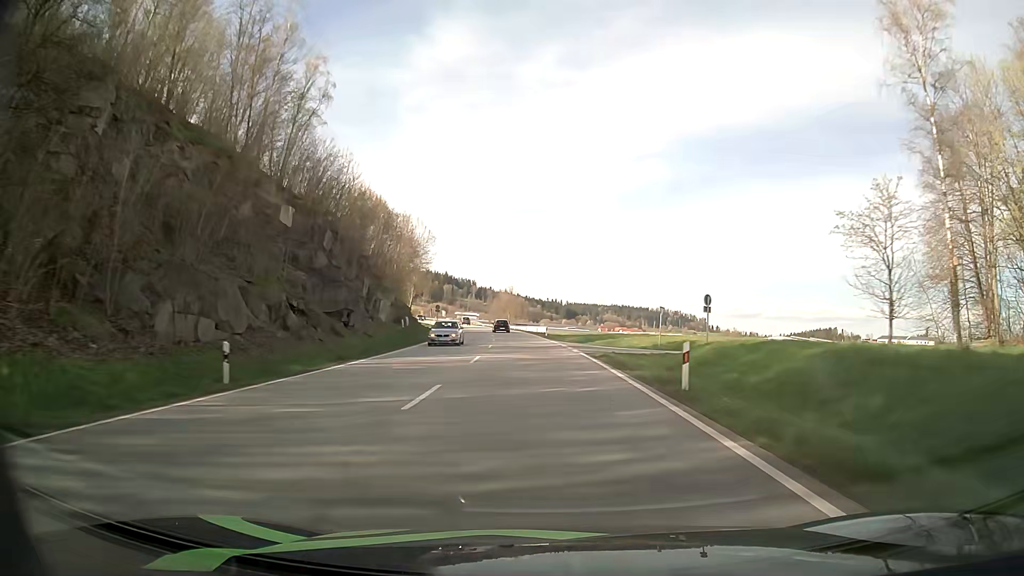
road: primary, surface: asphalt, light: Day
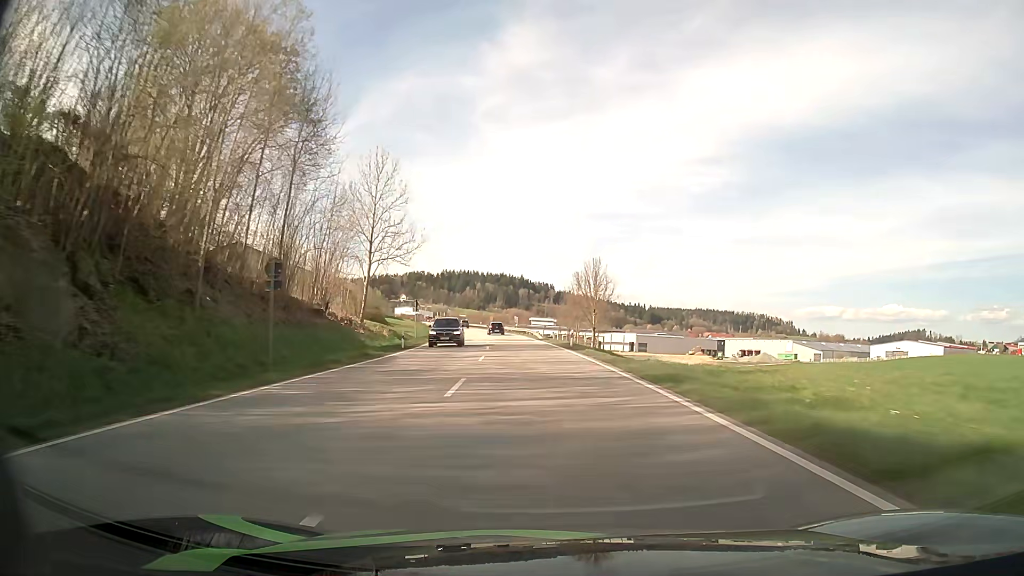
(-4.1, +69.8) m; -7°
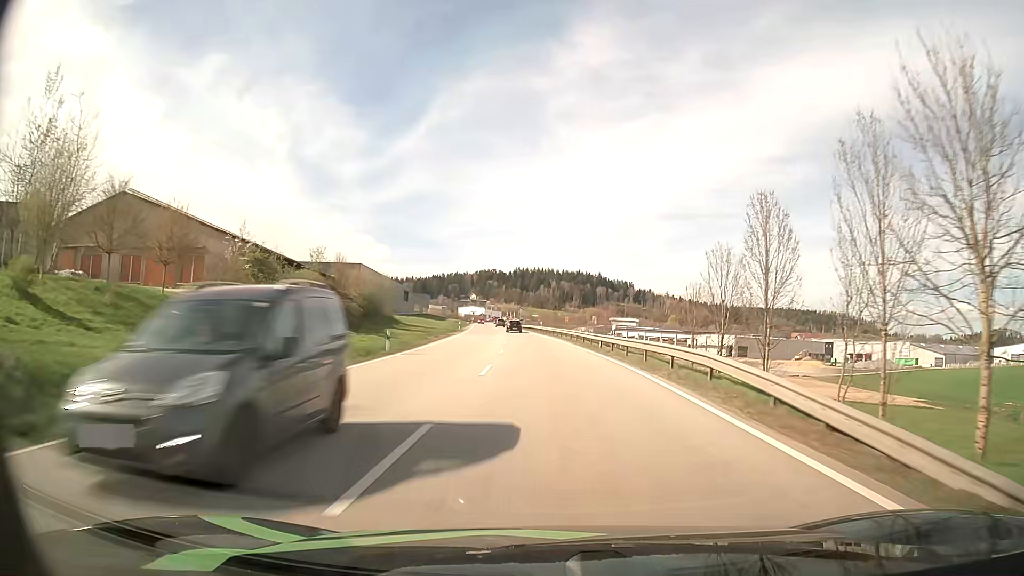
(-3.2, +55.3) m; -7°
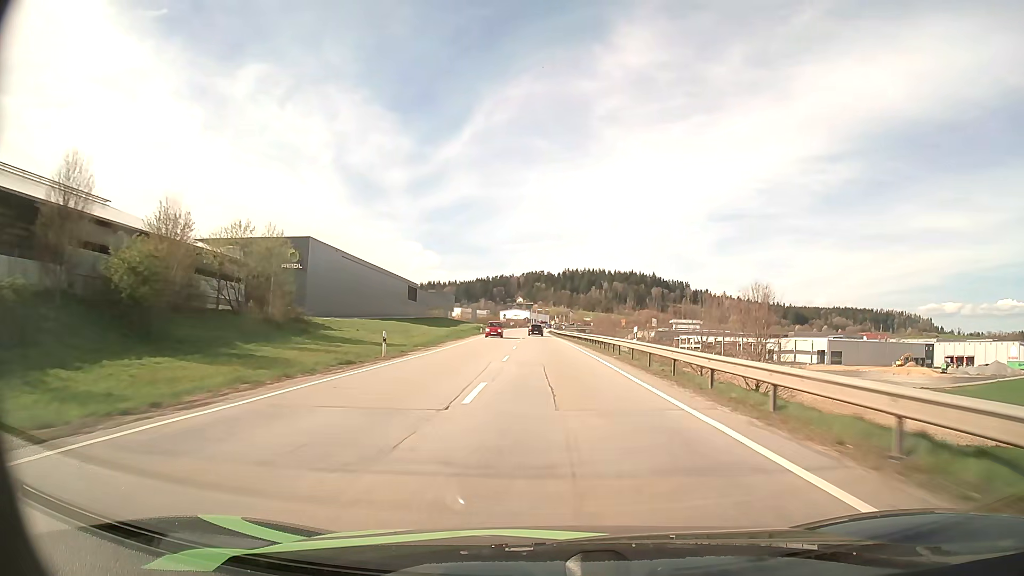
(-2.1, +55.7) m; -4°
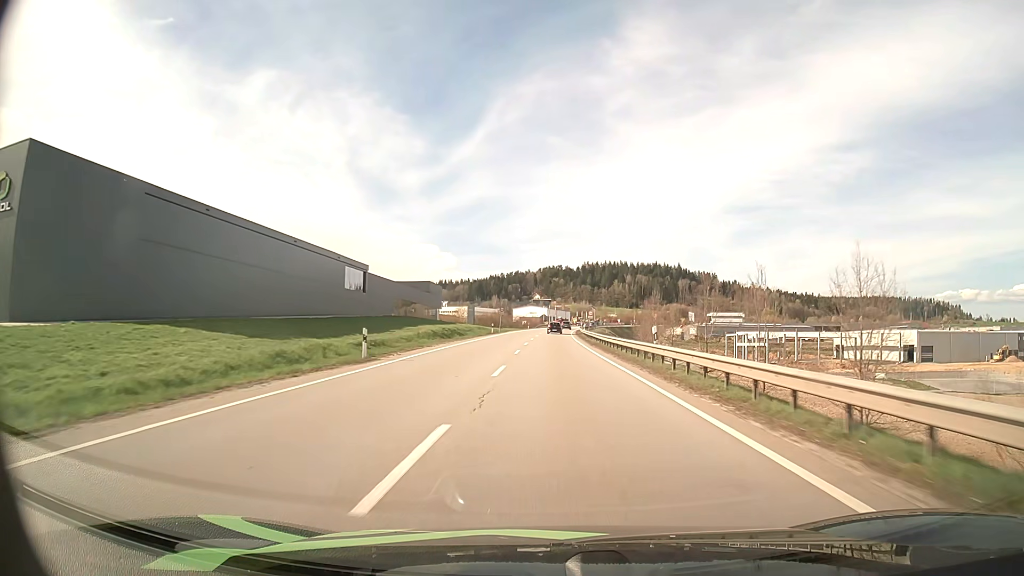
(-1.0, +56.5) m; -2°
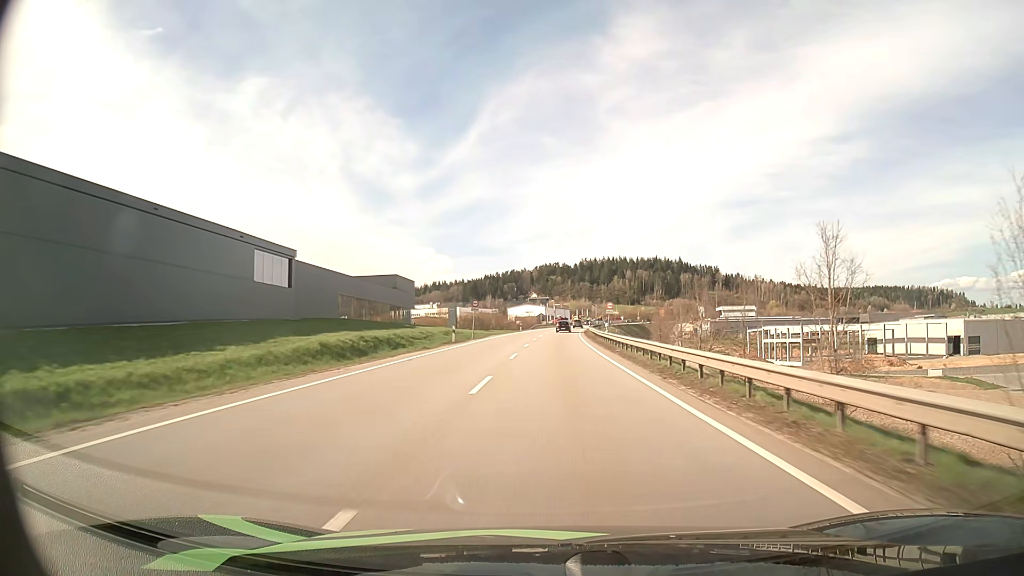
(0.0, +28.1) m; 0°
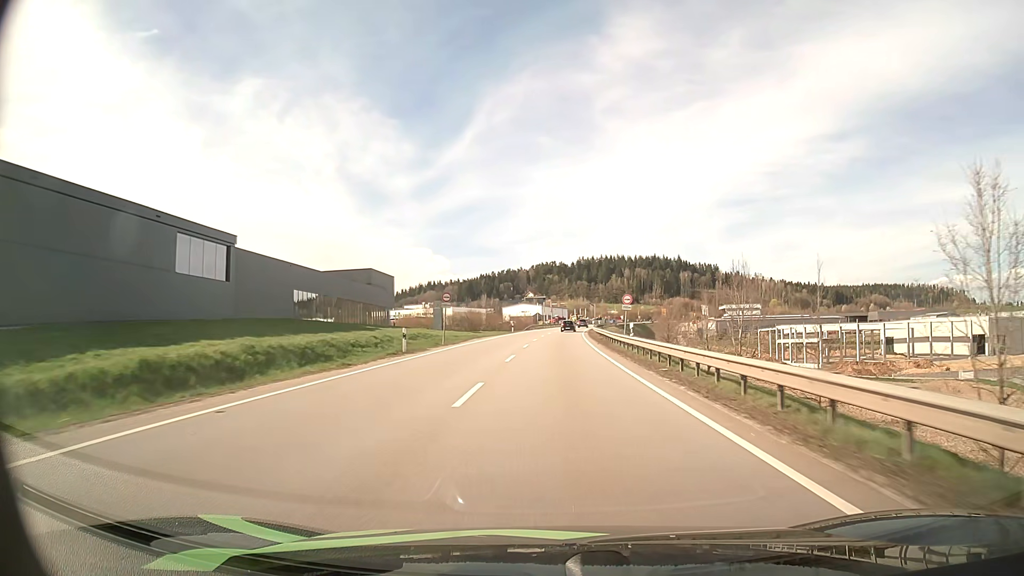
(0.0, +14.0) m; 0°
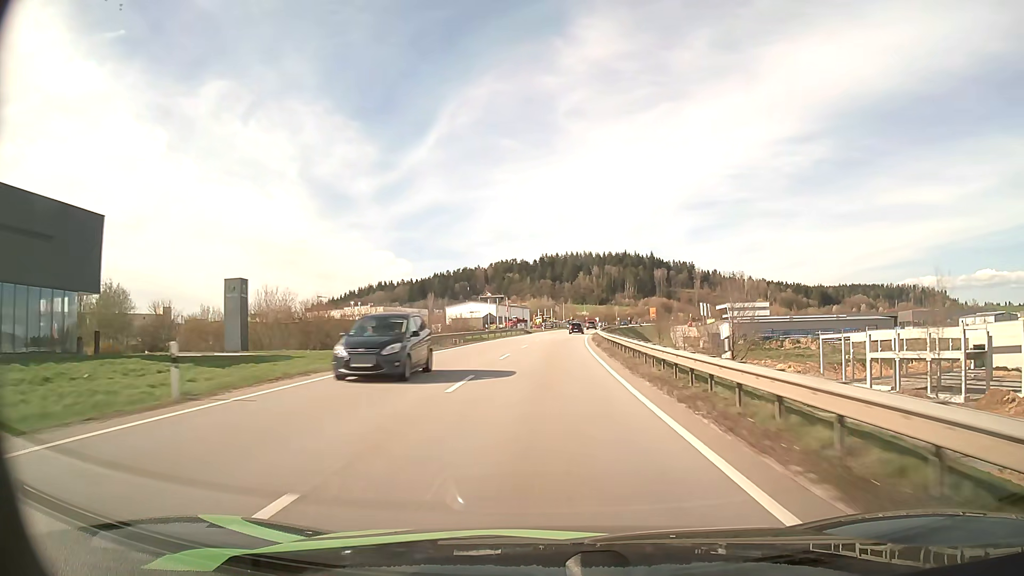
(+1.8, +69.7) m; +3°
(0, +10) (0, +20) (0, +30) (+1, +40) (+1, +50) (+2, +60) (+2, +70) (+3, +80) (+4, +90) (+5, +100) m
